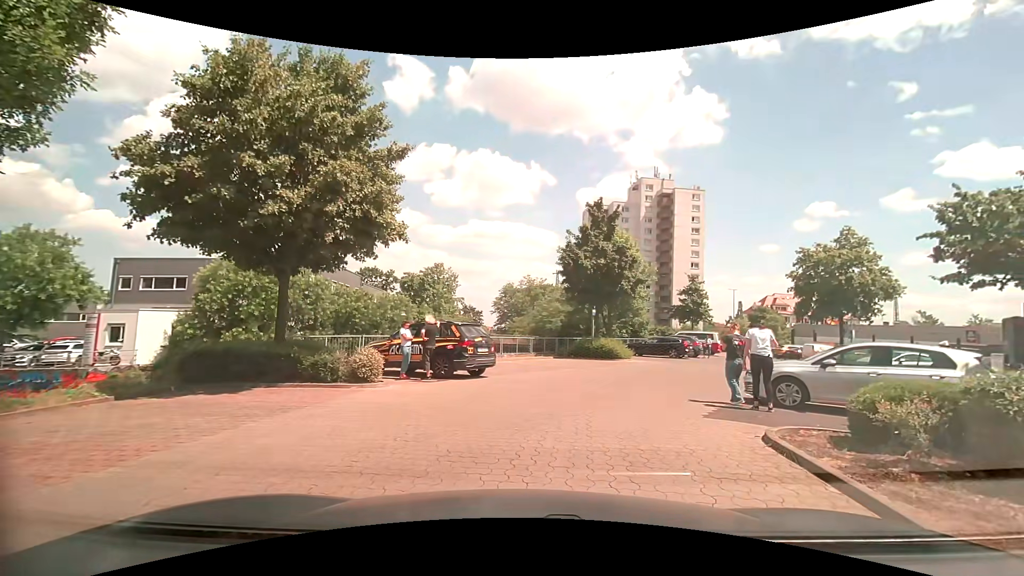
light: Day
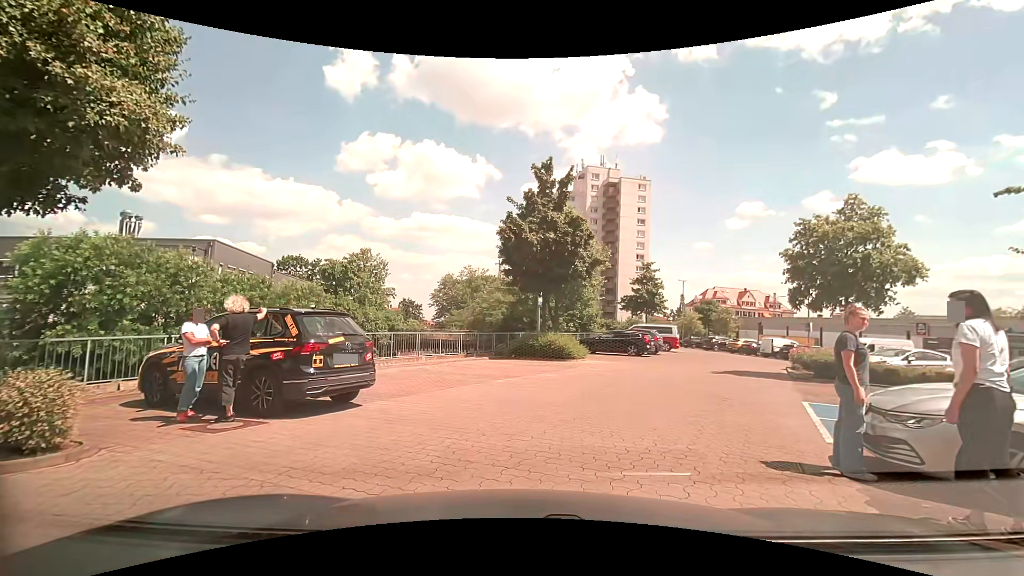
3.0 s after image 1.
(+0.5, +6.3) m; +6°
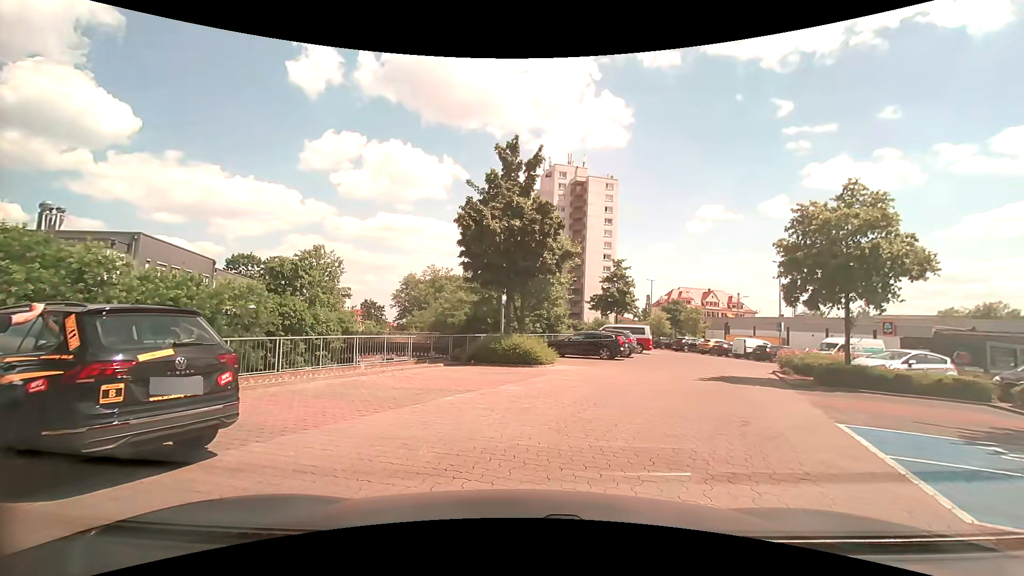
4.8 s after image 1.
(+0.1, +2.9) m; +2°
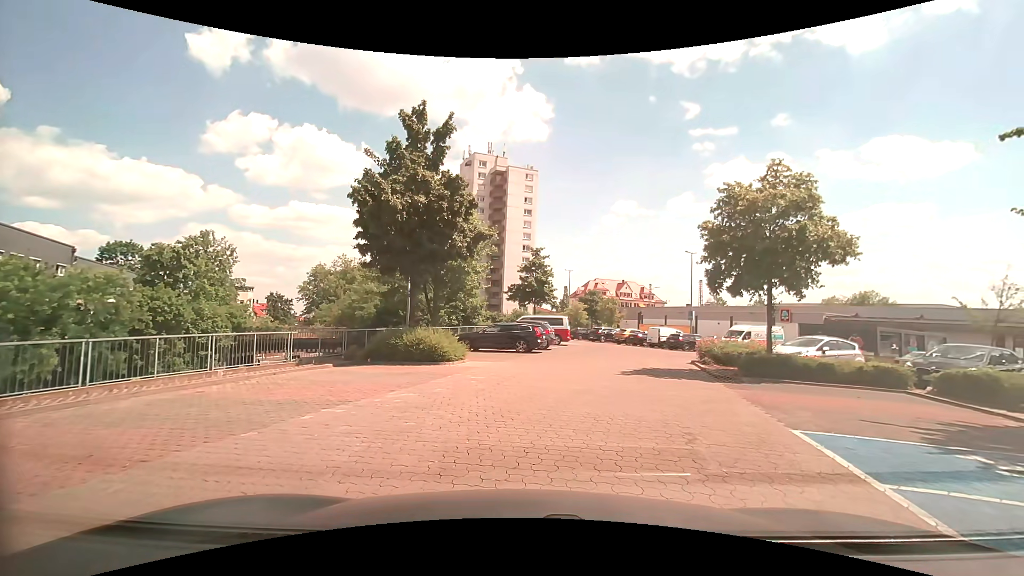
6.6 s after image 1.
(+0.2, +2.3) m; +6°
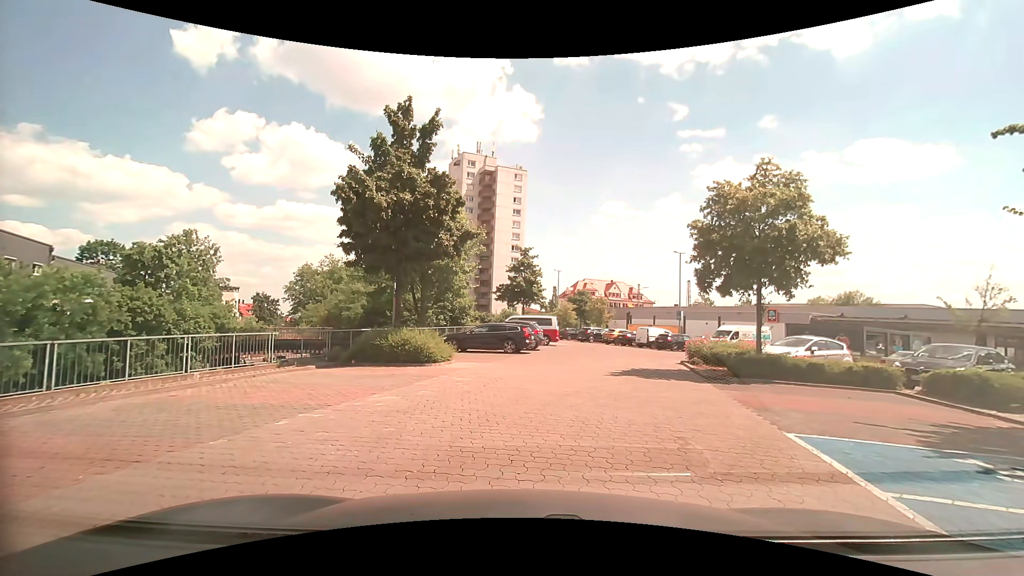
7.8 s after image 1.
(0.0, +0.3) m; 0°
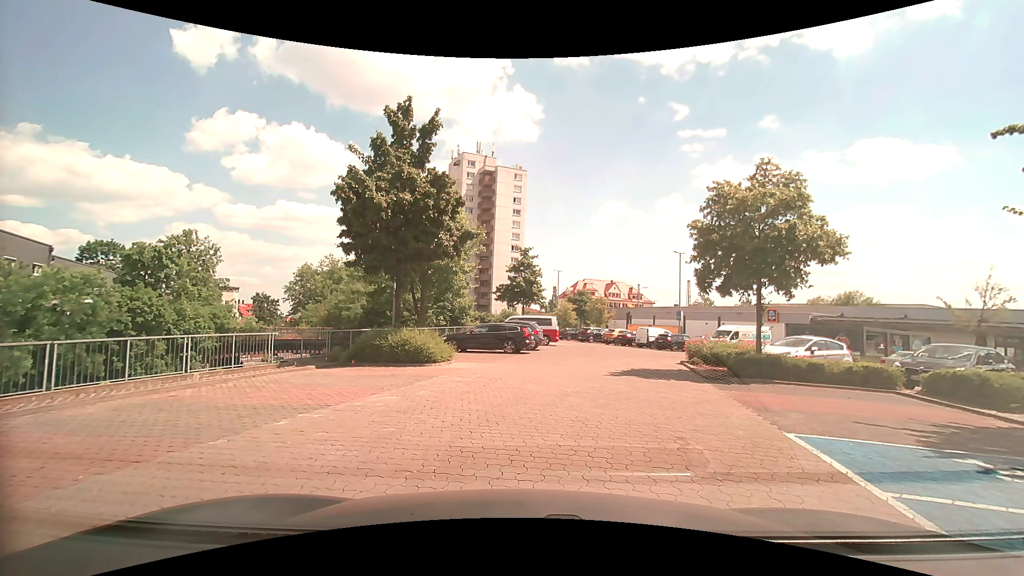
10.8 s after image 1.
(0.0, +0.1) m; 0°
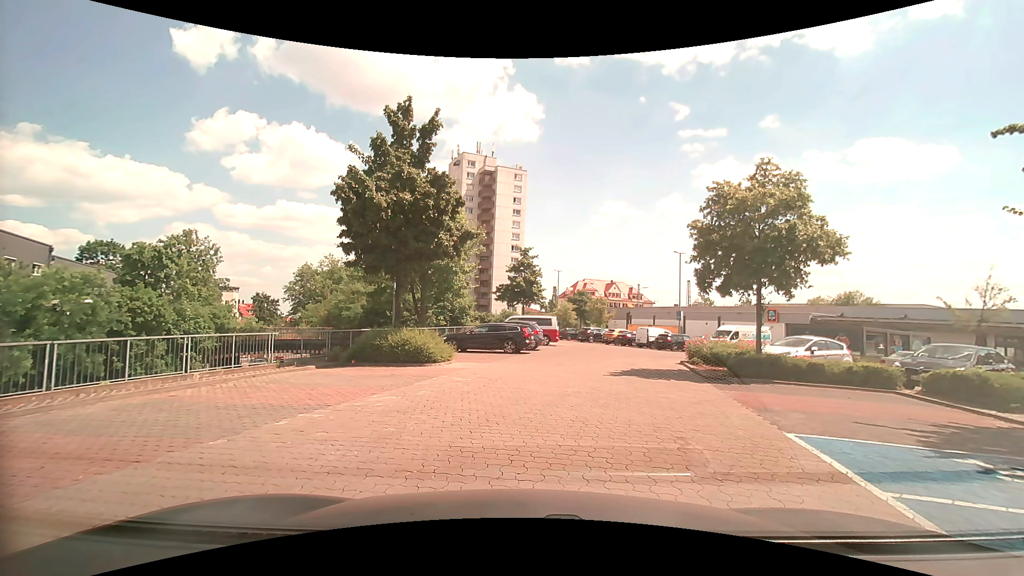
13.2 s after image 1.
(0.0, 0.0) m; 0°
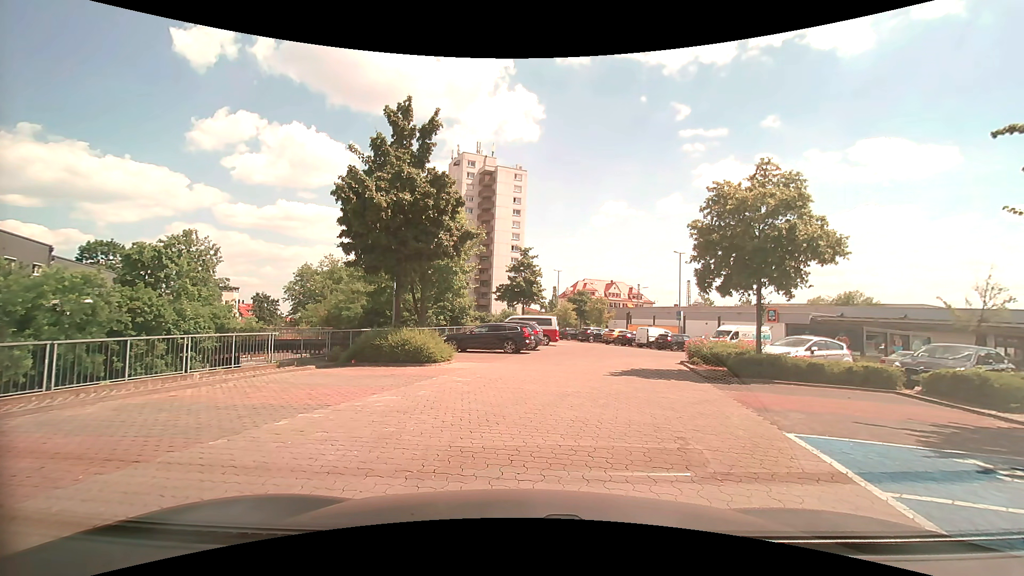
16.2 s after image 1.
(0.0, 0.0) m; 0°
